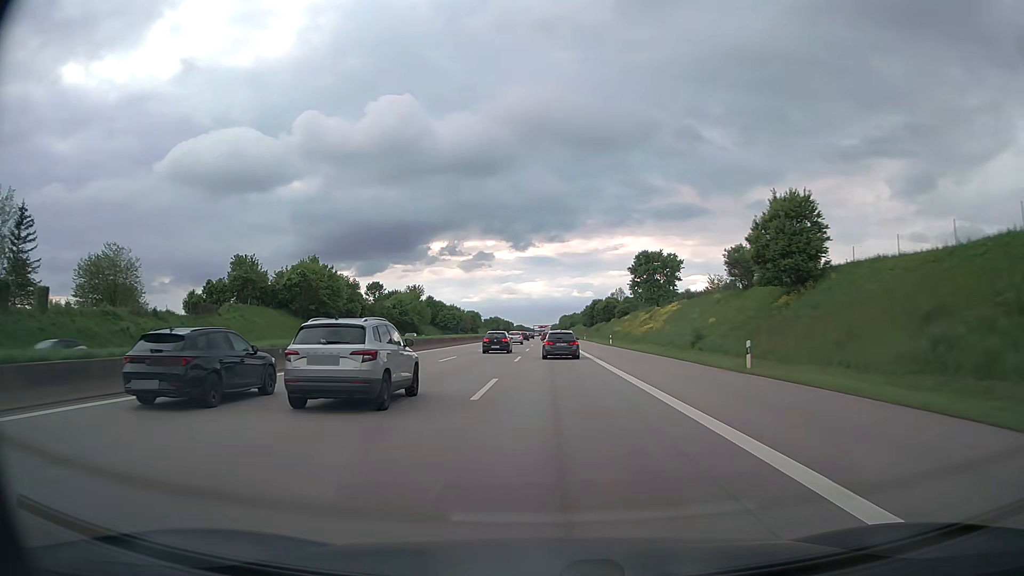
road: motorway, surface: asphalt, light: Day
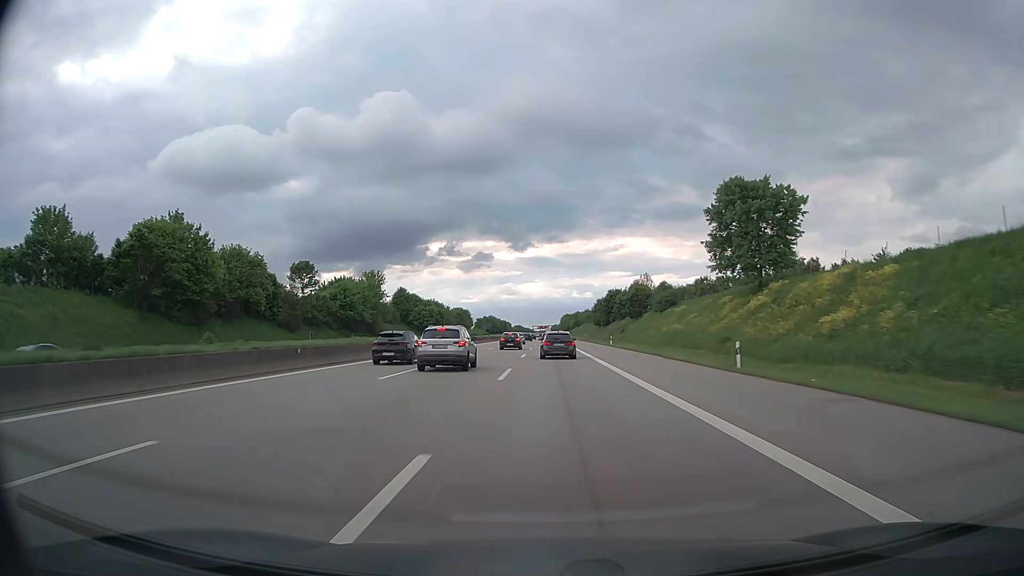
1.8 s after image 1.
(+0.1, +48.1) m; 0°
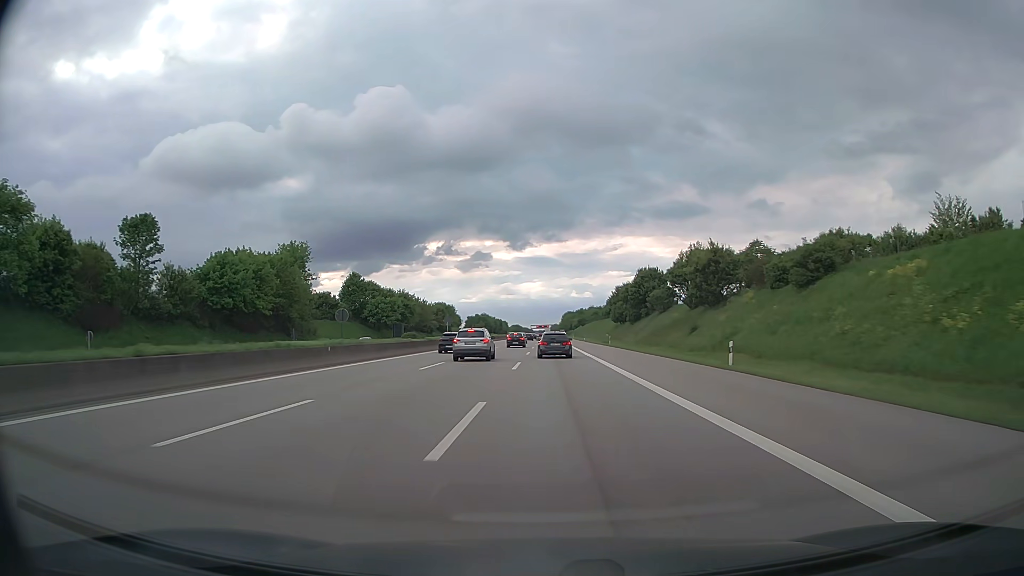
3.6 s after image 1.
(0.0, +48.3) m; 0°
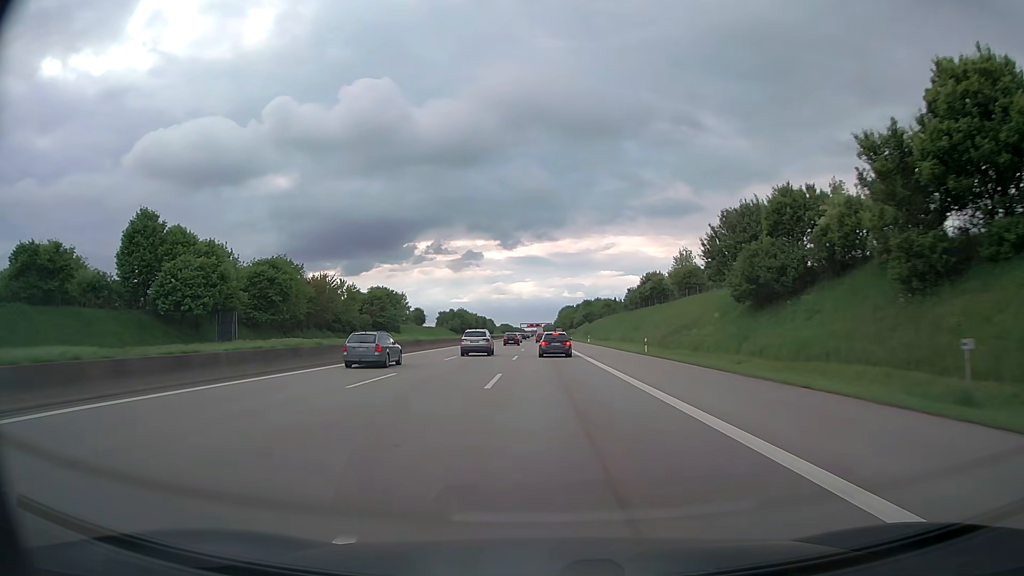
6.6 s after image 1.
(+0.1, +80.9) m; +1°
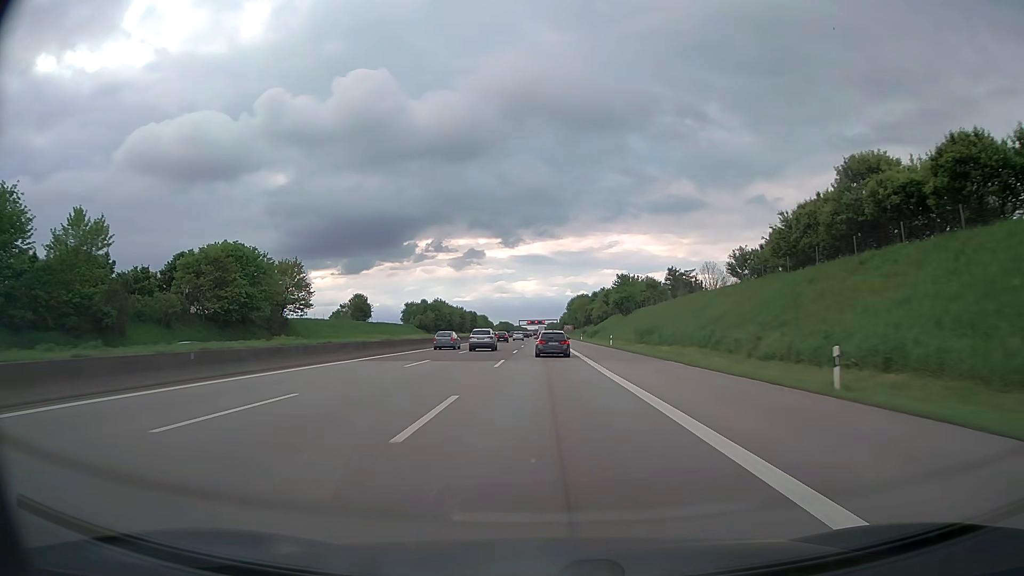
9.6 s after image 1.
(-0.3, +80.2) m; 0°
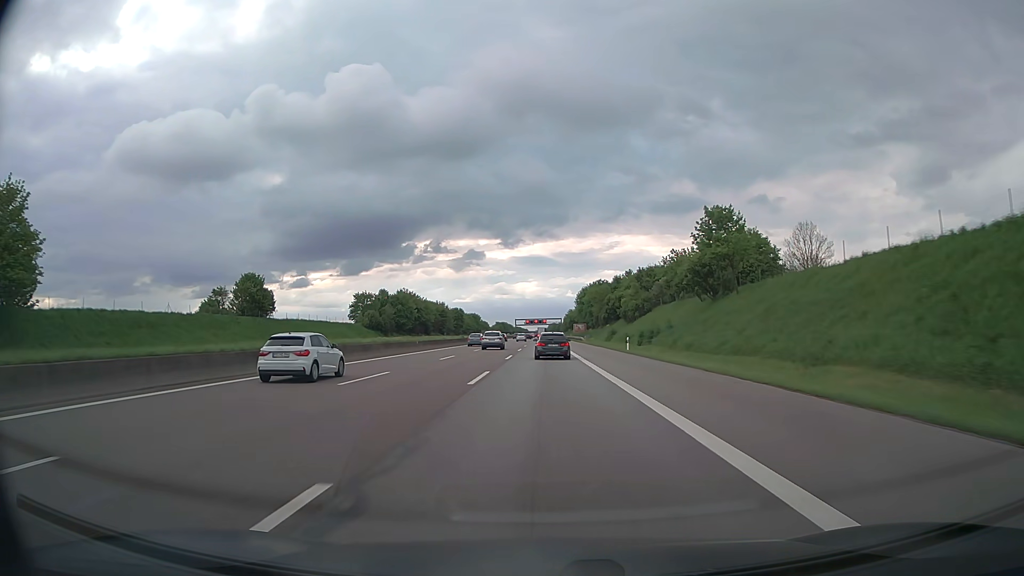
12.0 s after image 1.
(0.0, +61.5) m; 0°
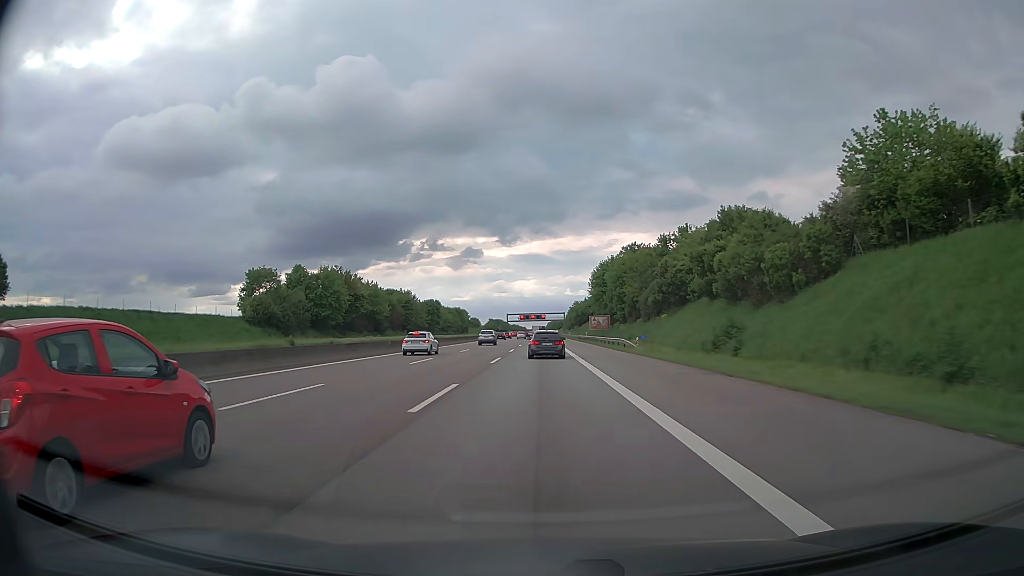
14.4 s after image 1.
(0.0, +60.6) m; 0°
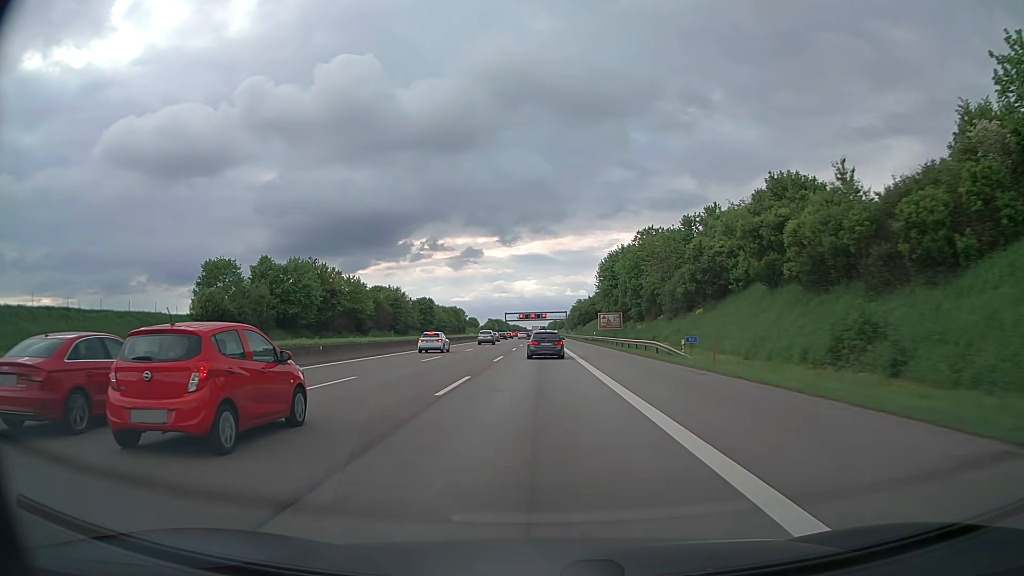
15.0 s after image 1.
(0.0, +14.8) m; 0°
(0, +10) (0, +20) (0, +30) (0, +40) (0, +50) (0, +60) (0, +70) (0, +80) (0, +90) (0, +100) m
